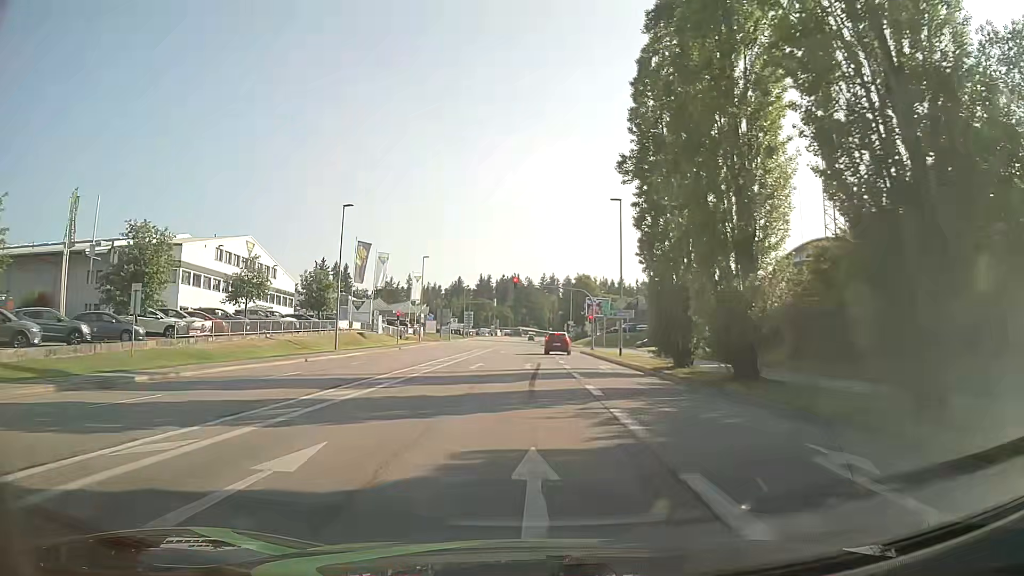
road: tertiary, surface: asphalt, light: Day
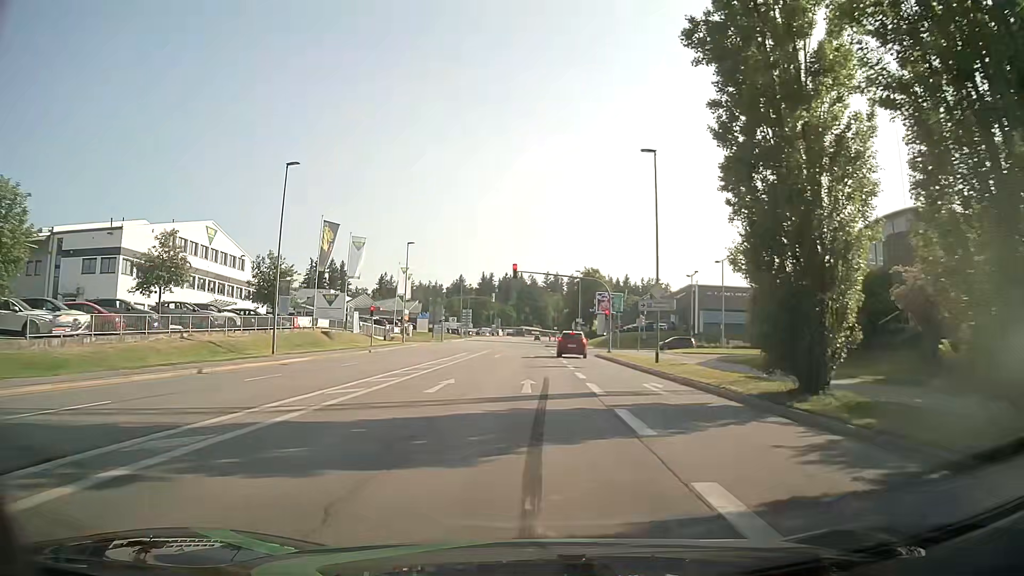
(+0.1, +12.0) m; -1°
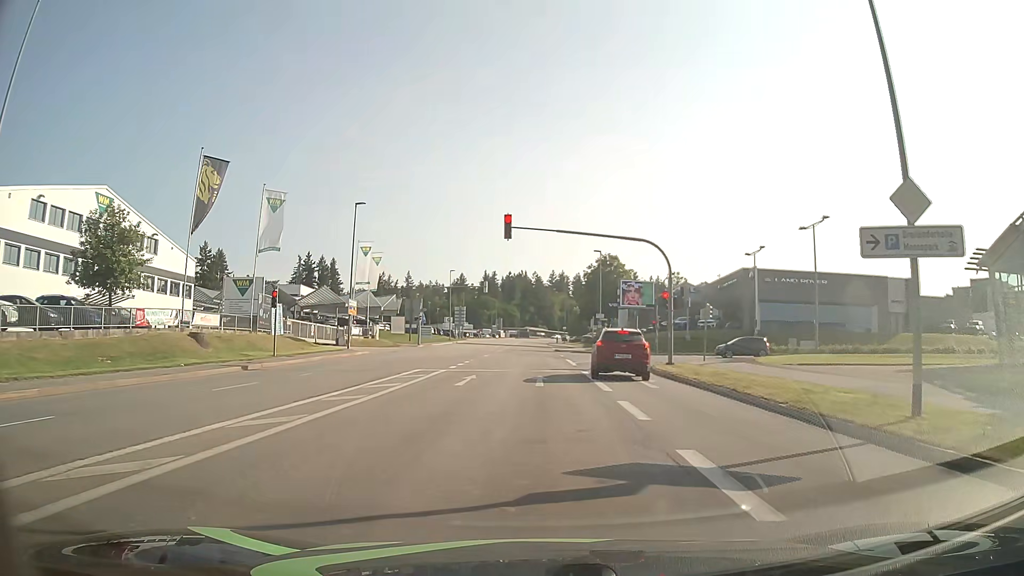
(+0.2, +21.9) m; +1°
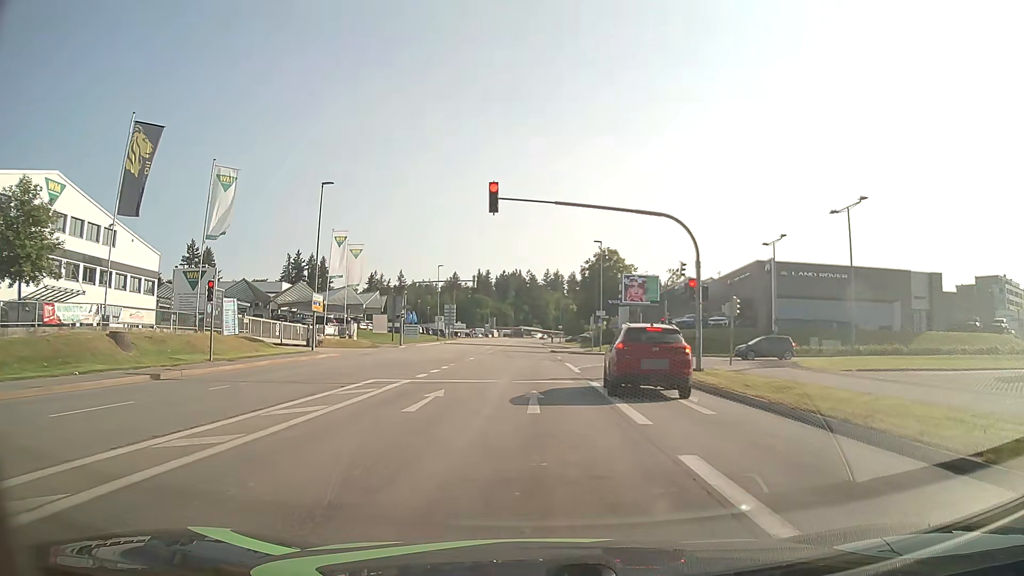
(0.0, +6.4) m; 0°
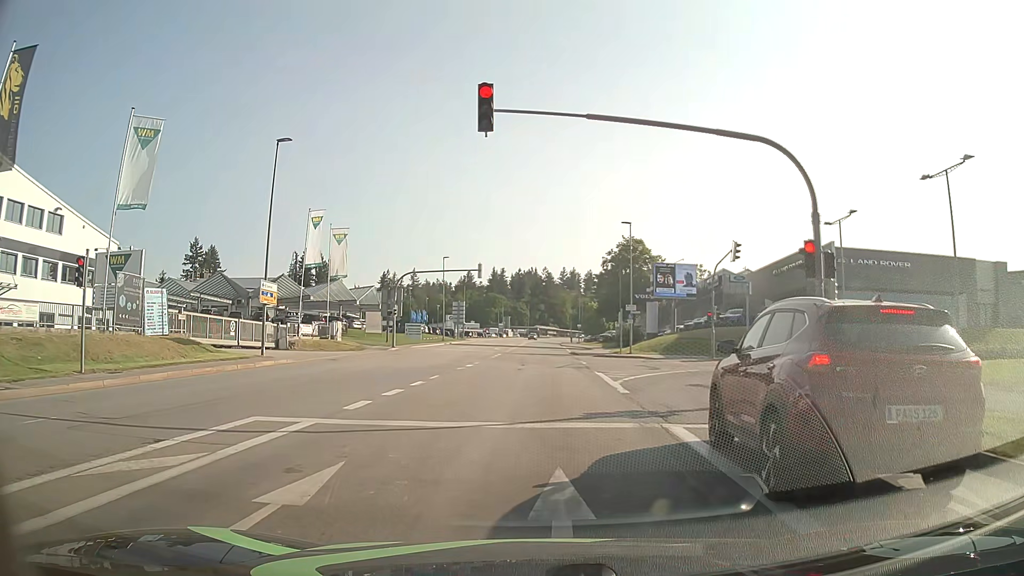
(0.0, +9.8) m; -2°
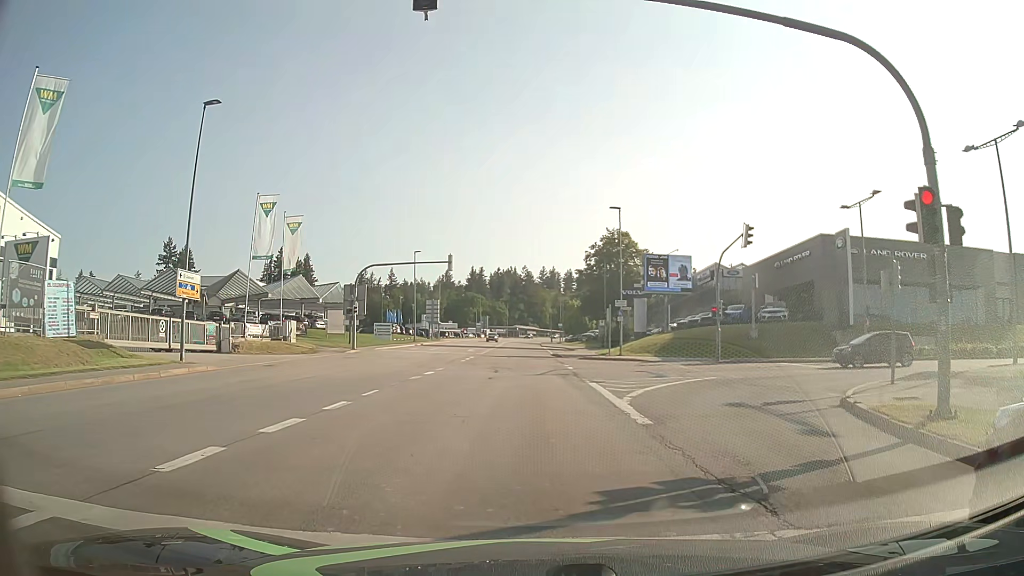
(+0.1, +5.7) m; +4°
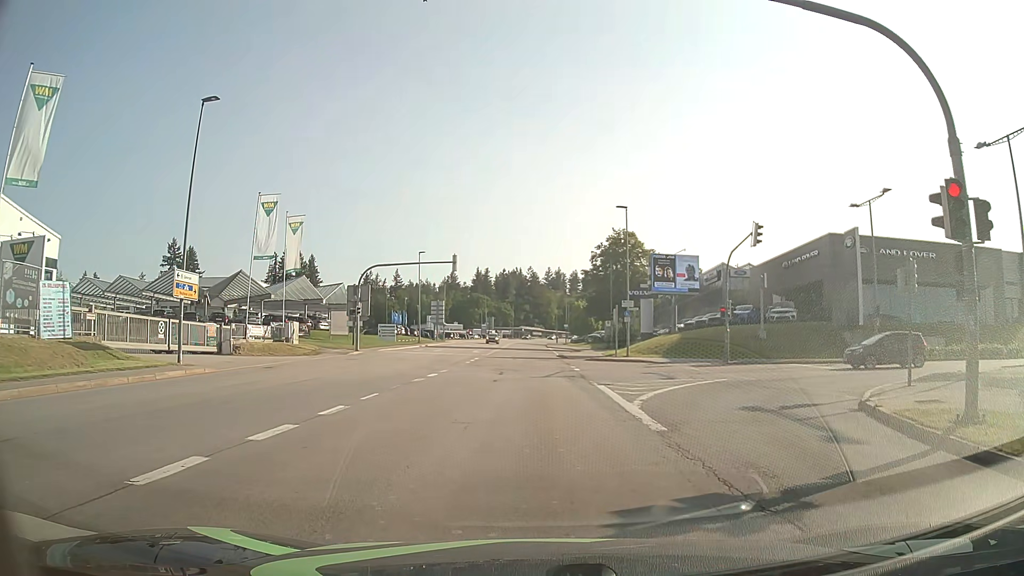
(0.0, +0.6) m; 0°
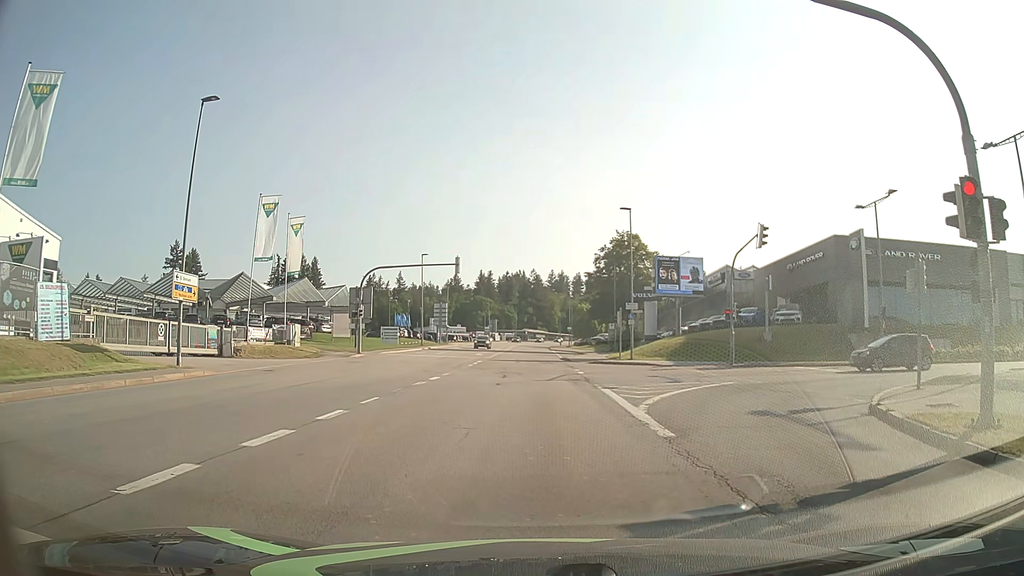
(0.0, +0.4) m; 0°
(0, +10) (-1, +20) (-1, +30) (-1, +40) (-2, +50) (-2, +60) (-2, +70) (-3, +80) (-3, +90) (-3, +100) m
